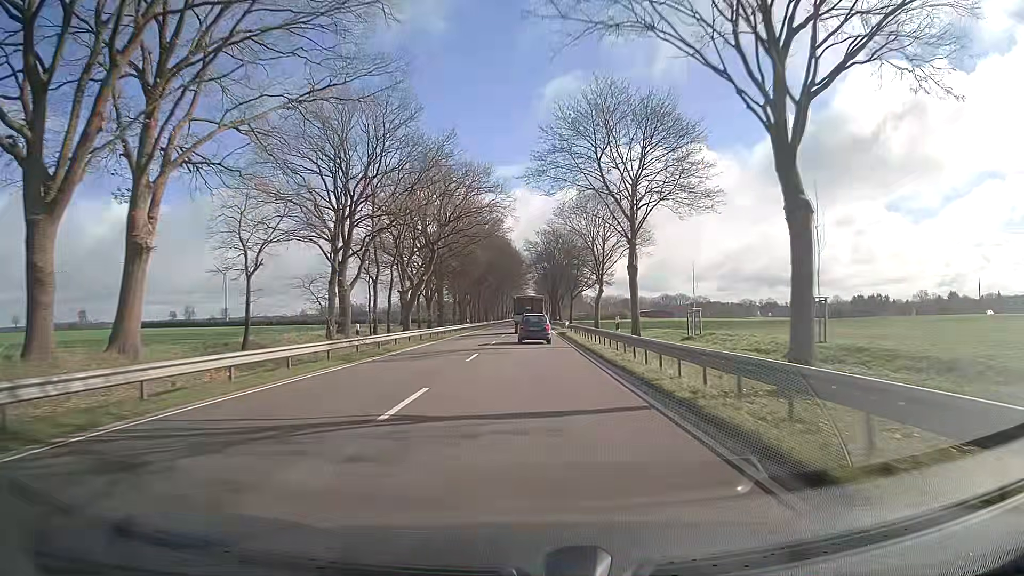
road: primary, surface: asphalt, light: Day
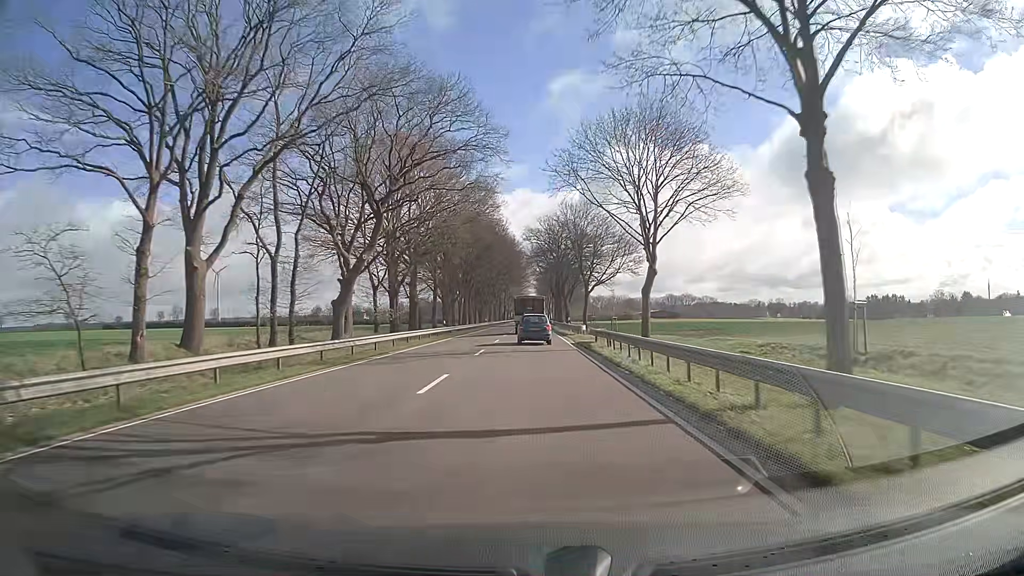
(0.0, +20.9) m; 0°
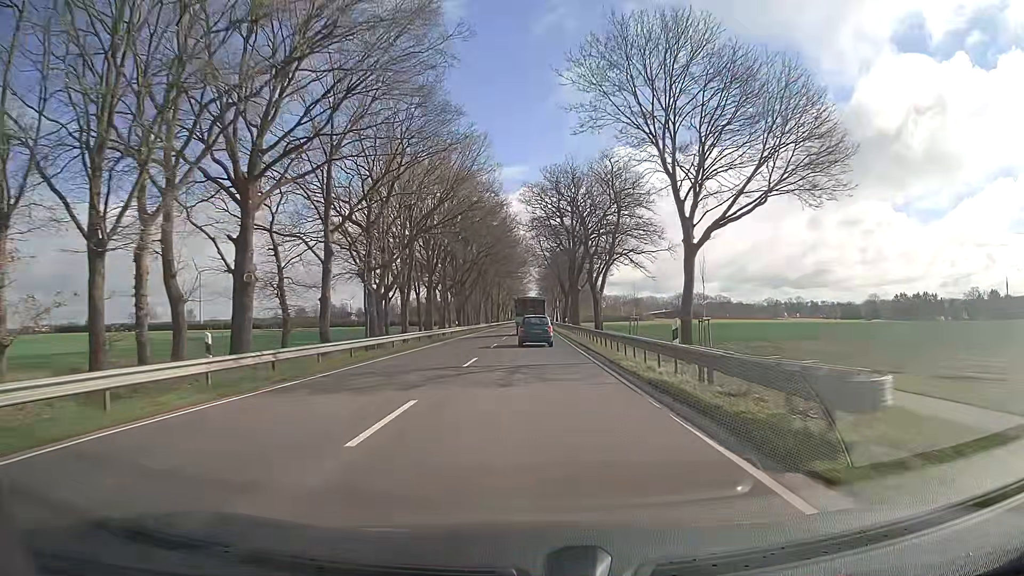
(+0.1, +40.8) m; 0°
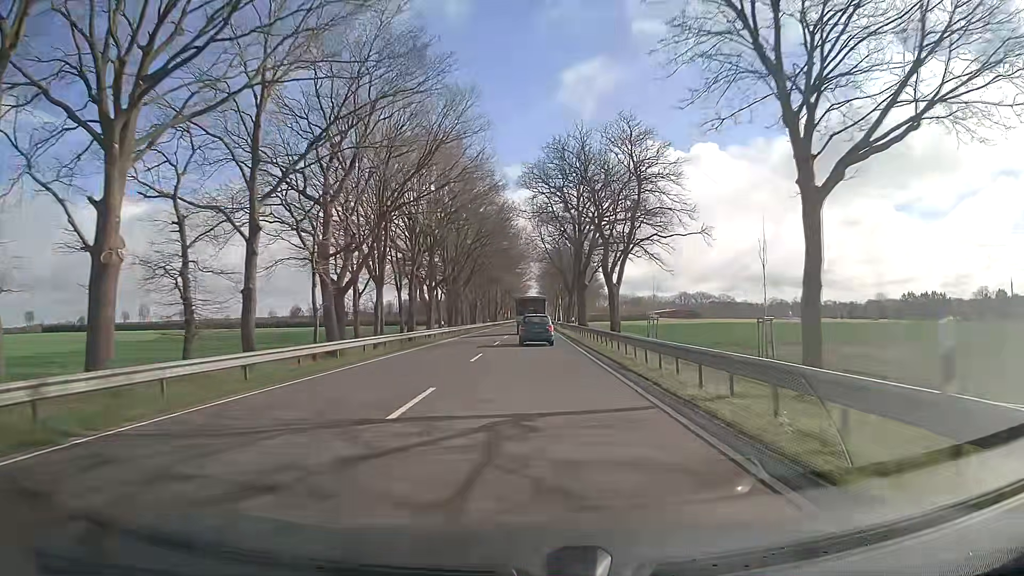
(0.0, +10.1) m; 0°
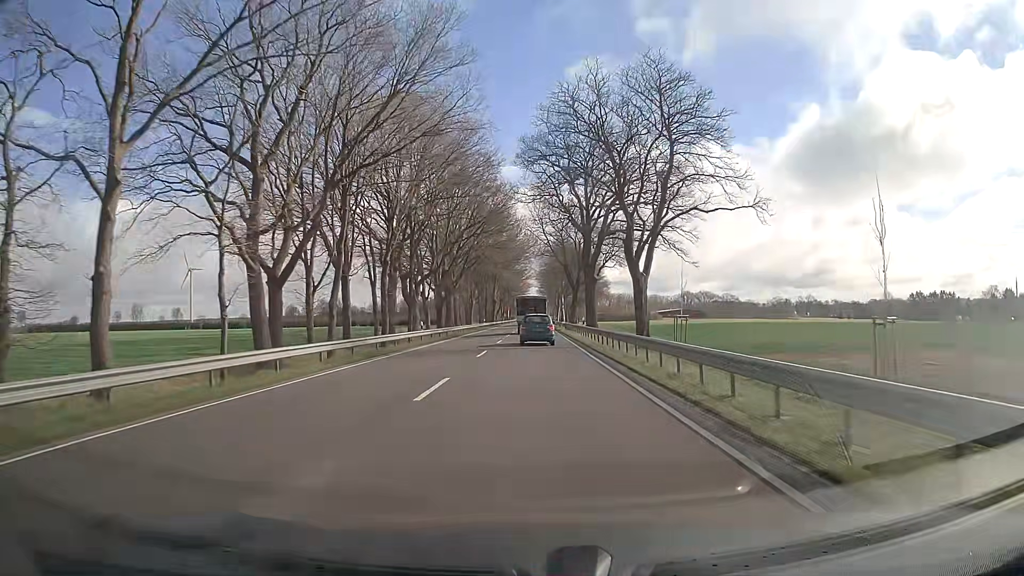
(+0.1, +10.0) m; 0°
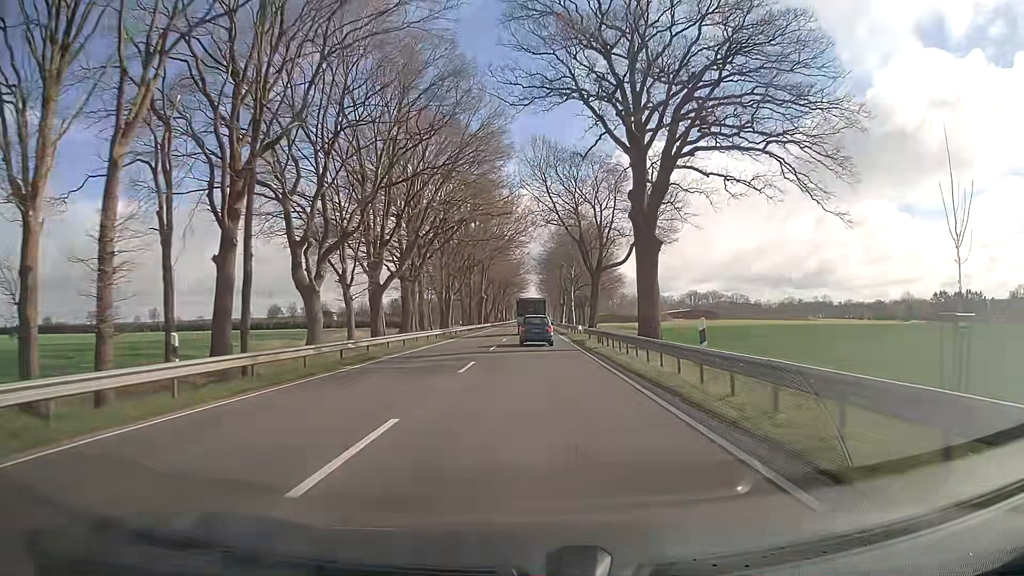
(0.0, +30.0) m; 0°
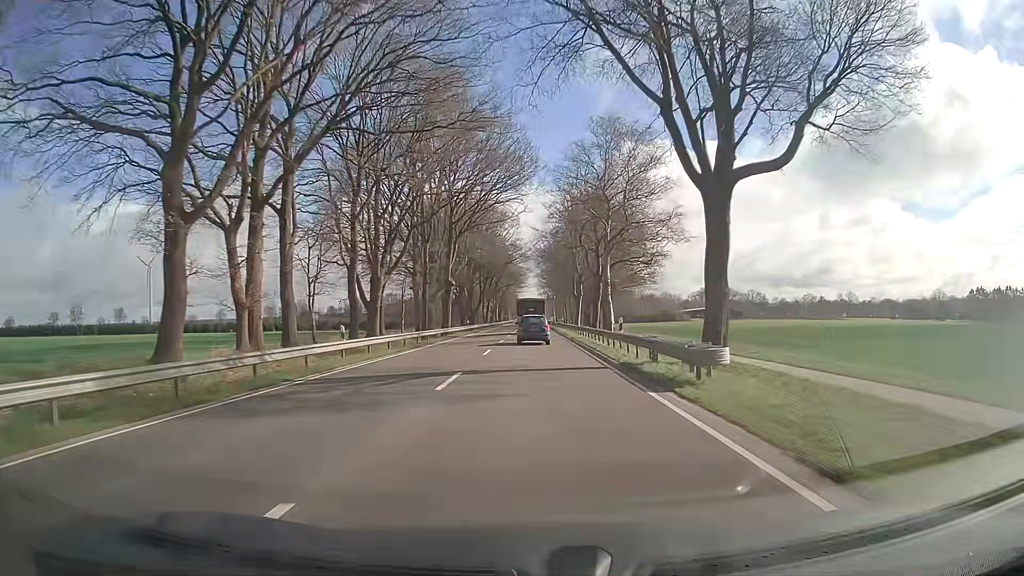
(+0.4, +40.4) m; 0°
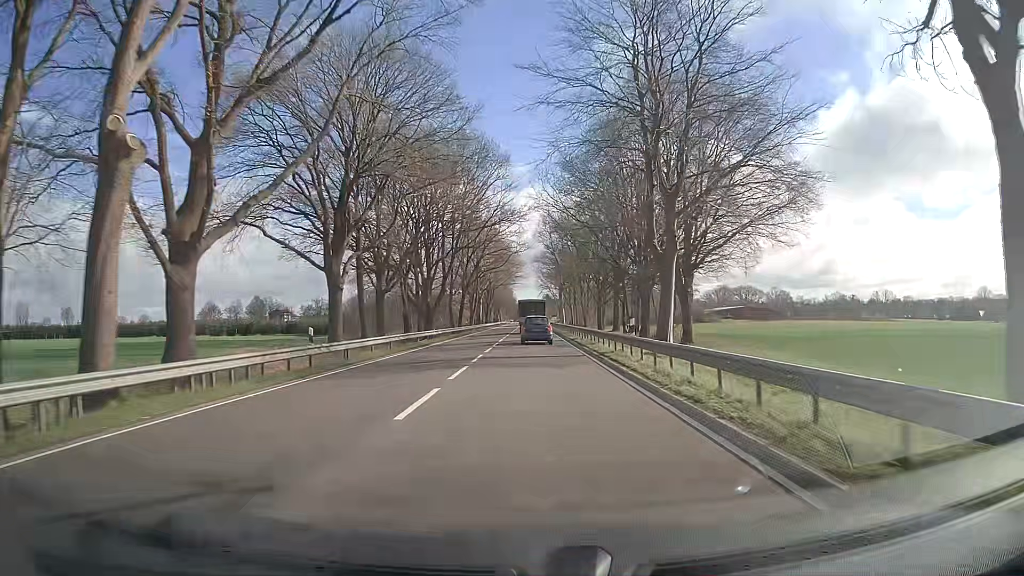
(+0.3, +51.8) m; +1°
(0, +10) (0, +20) (0, +30) (0, +40) (0, +50) (0, +60) (0, +70) (0, +80) (0, +90) (-1, +100) m
